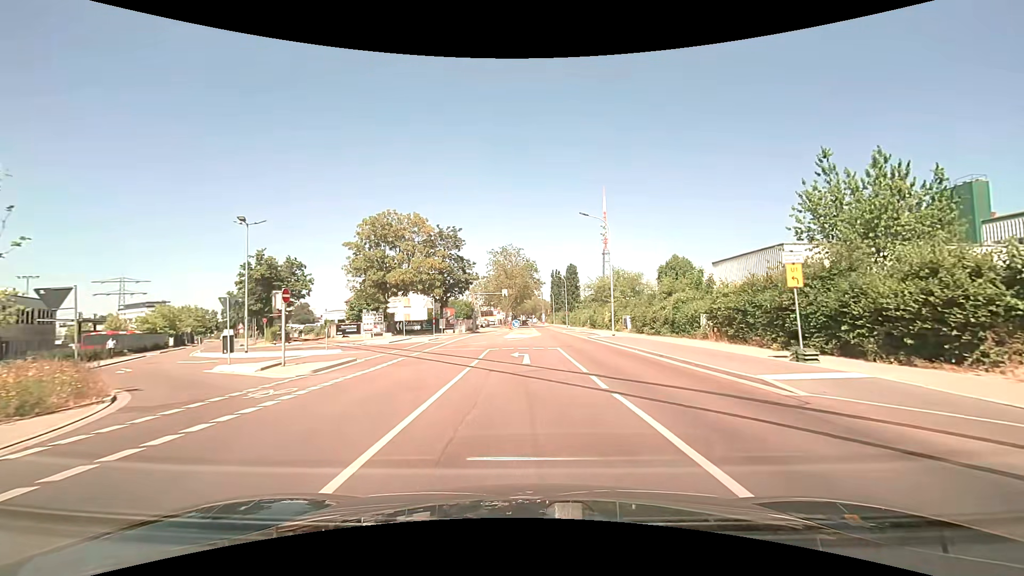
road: unclassified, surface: asphalt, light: Day
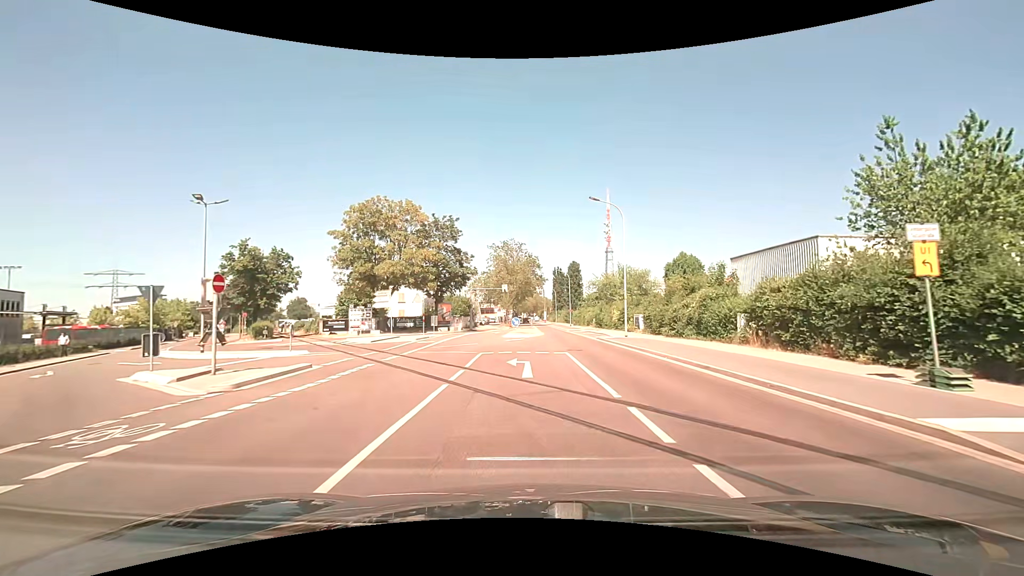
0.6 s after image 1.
(0.0, +4.4) m; 0°
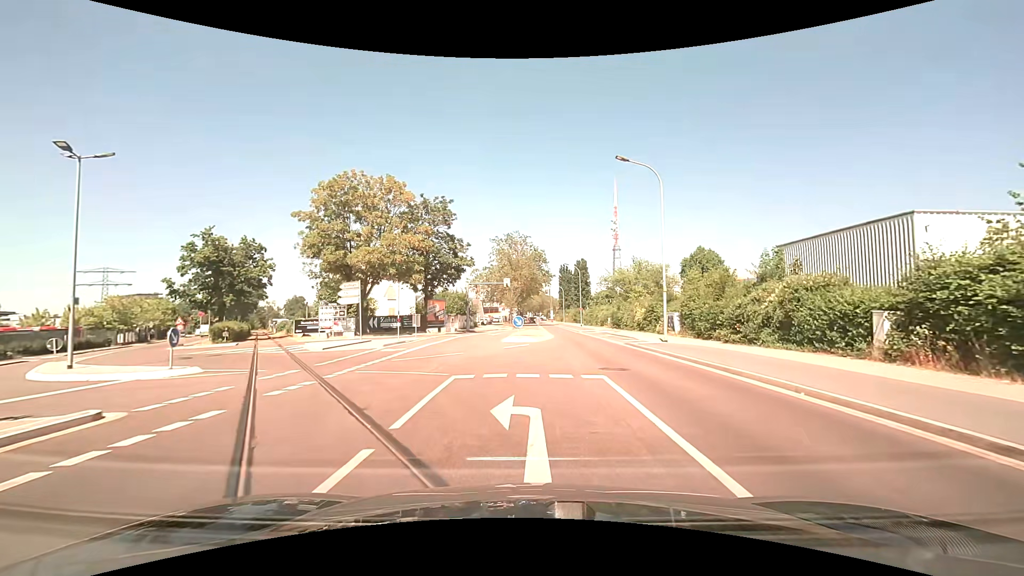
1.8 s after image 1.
(0.0, +8.2) m; 0°
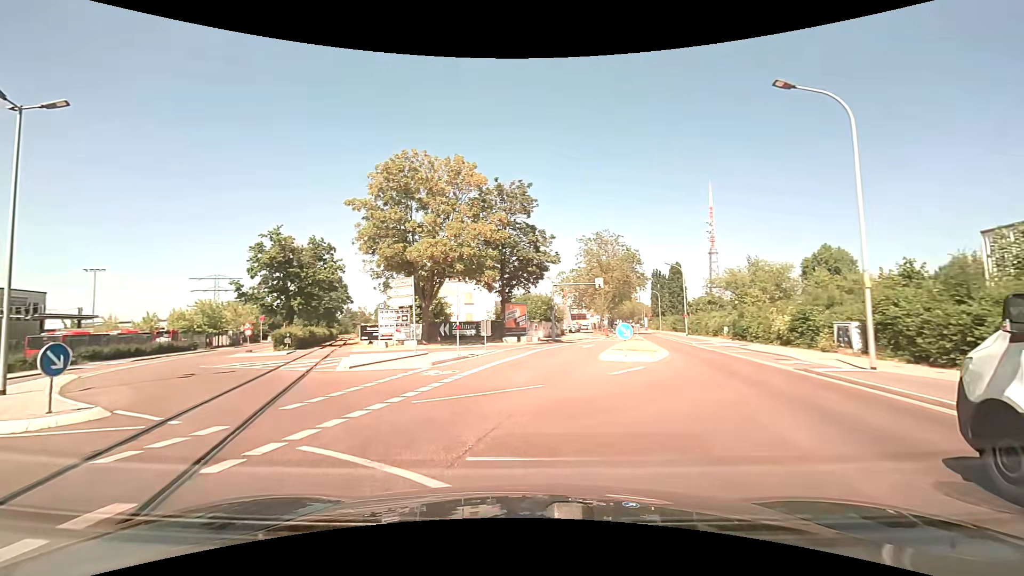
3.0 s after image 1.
(-0.5, +7.7) m; -10°
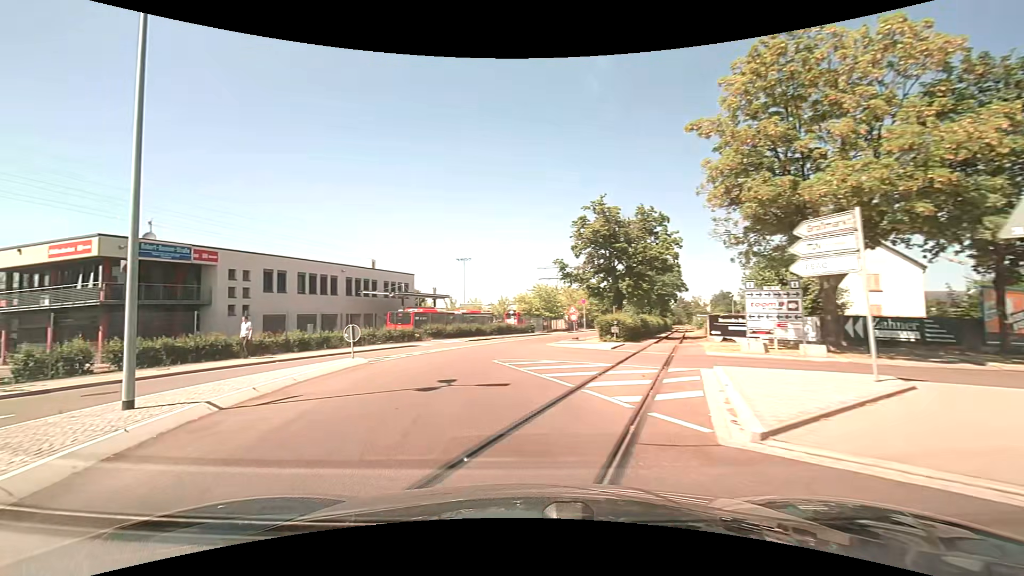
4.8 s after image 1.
(-3.7, +11.1) m; -37°
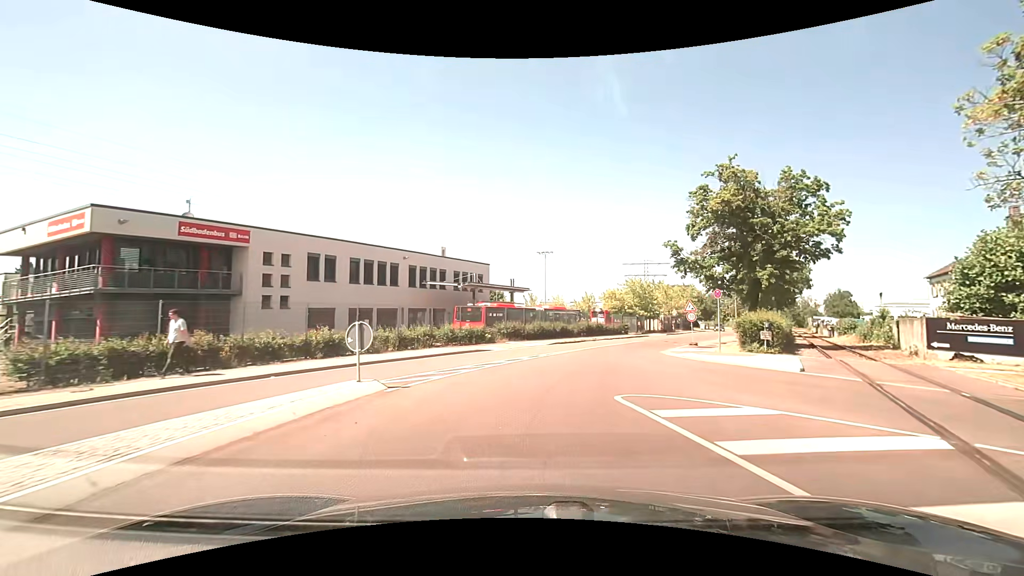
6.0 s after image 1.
(-1.1, +8.5) m; -9°
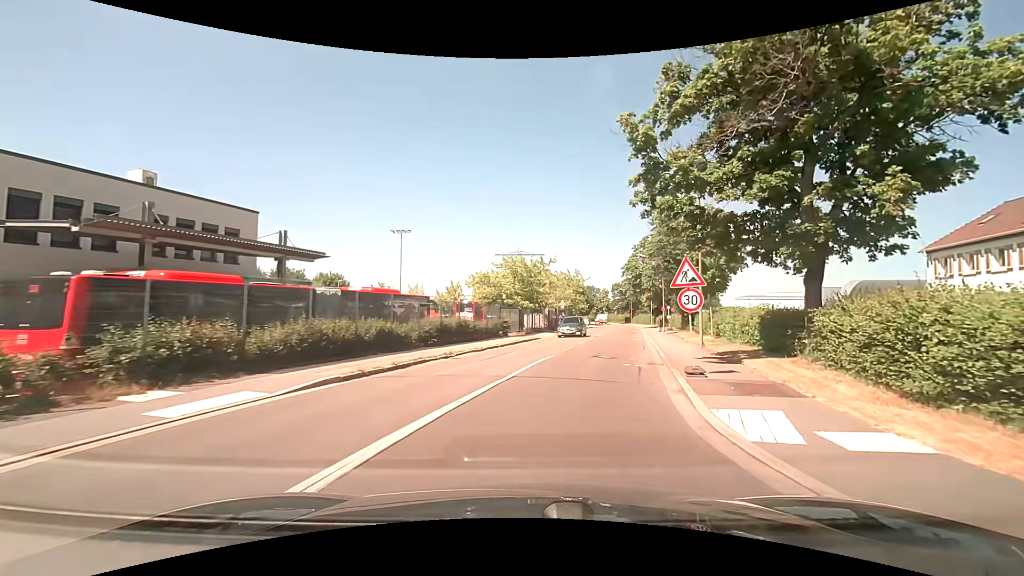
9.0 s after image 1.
(+3.0, +21.3) m; +15°
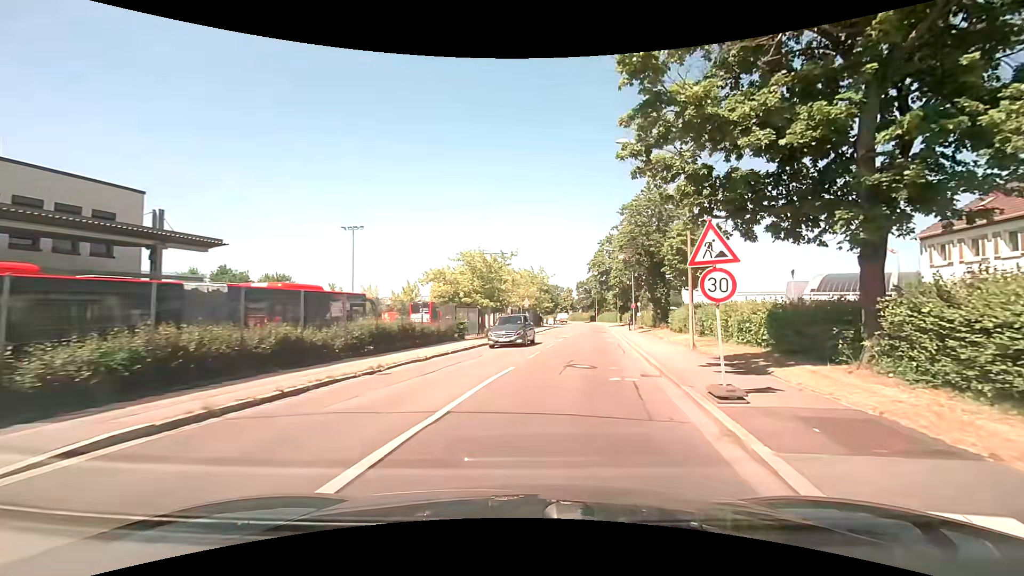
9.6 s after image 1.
(+0.2, +4.4) m; +4°
(0, +10) (+1, +20) (+3, +30) (+4, +40) (+5, +50) (+7, +60) (+8, +70) (+9, +79) (+10, +89) (+11, +99) m
